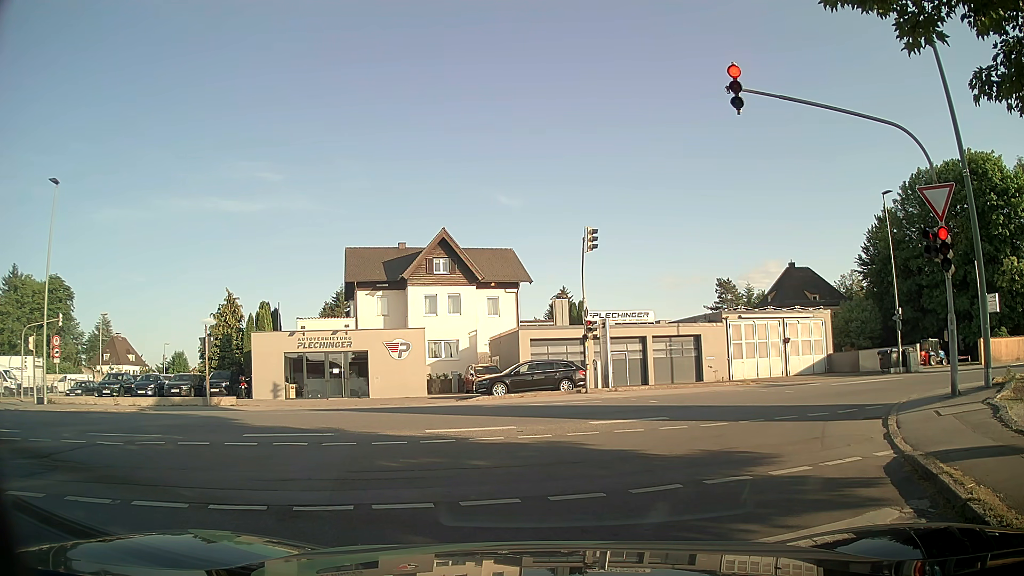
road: residential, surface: asphalt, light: Day
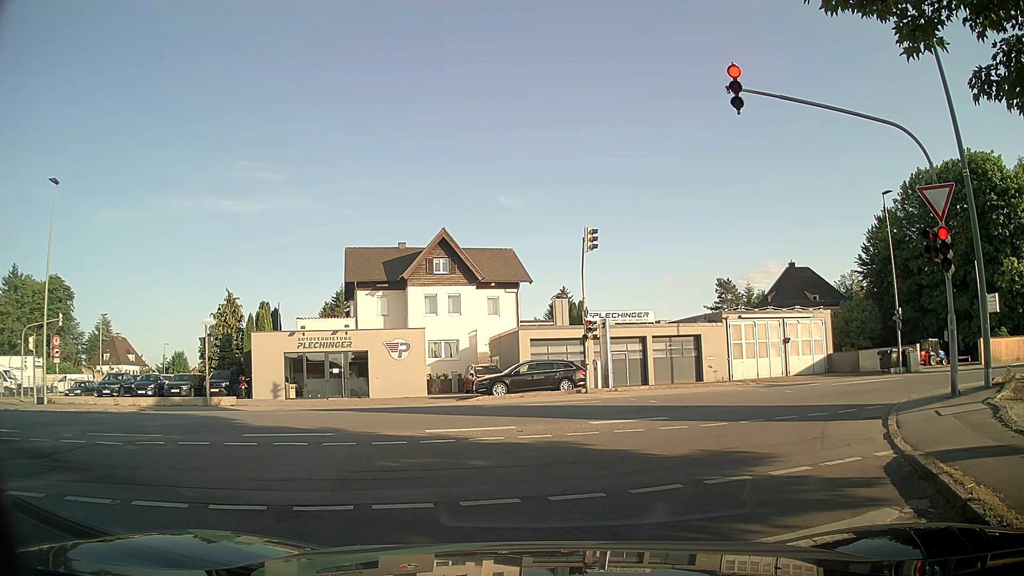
(0.0, 0.0) m; 0°
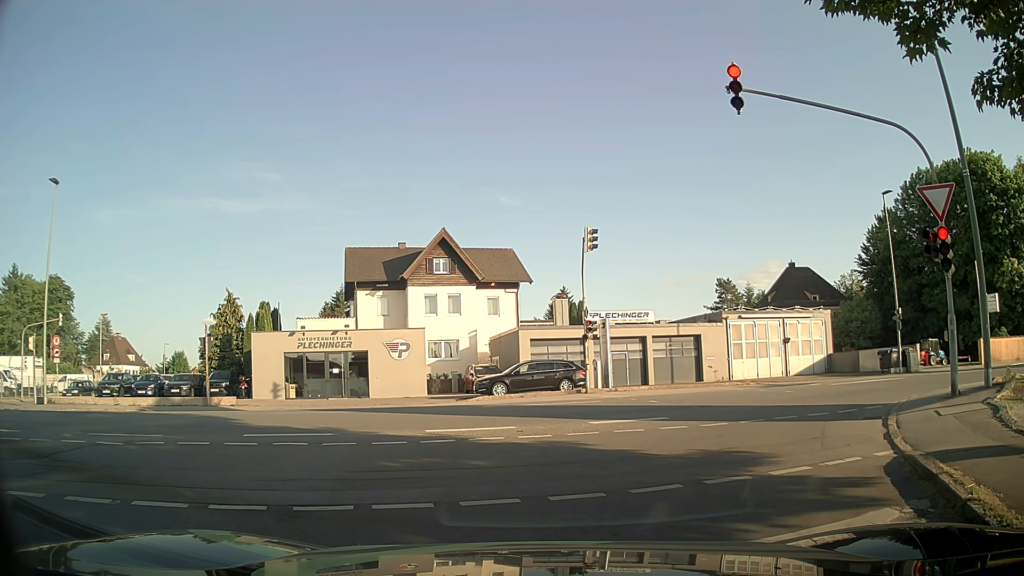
(0.0, 0.0) m; 0°
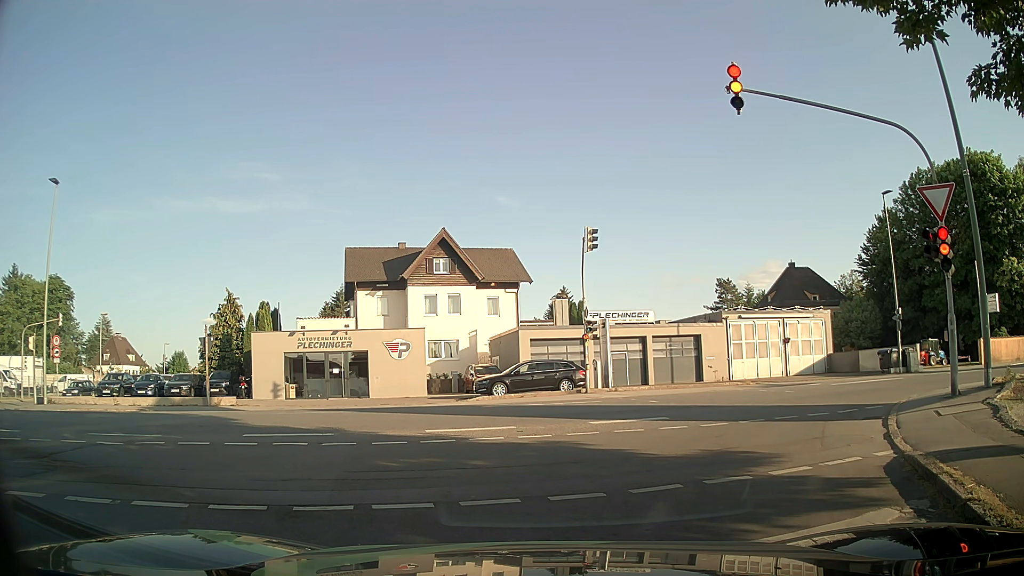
(0.0, 0.0) m; 0°
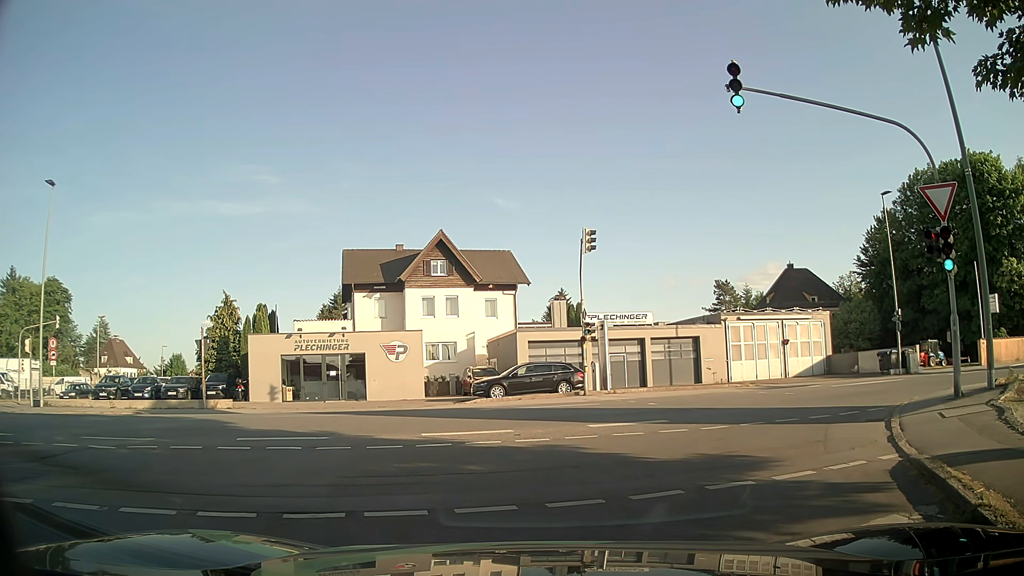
(0.0, +0.1) m; 0°
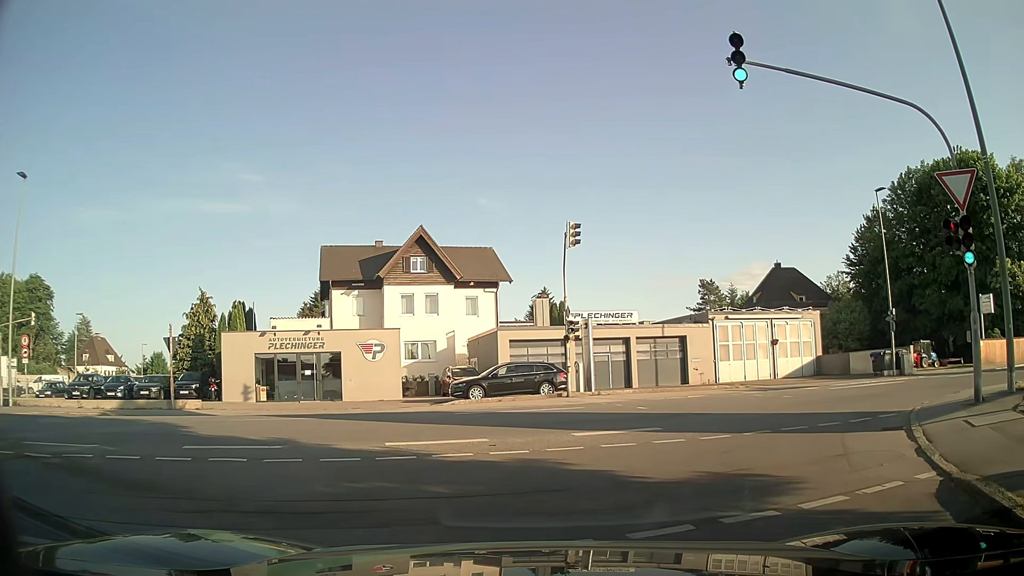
(0.0, +1.4) m; +3°
